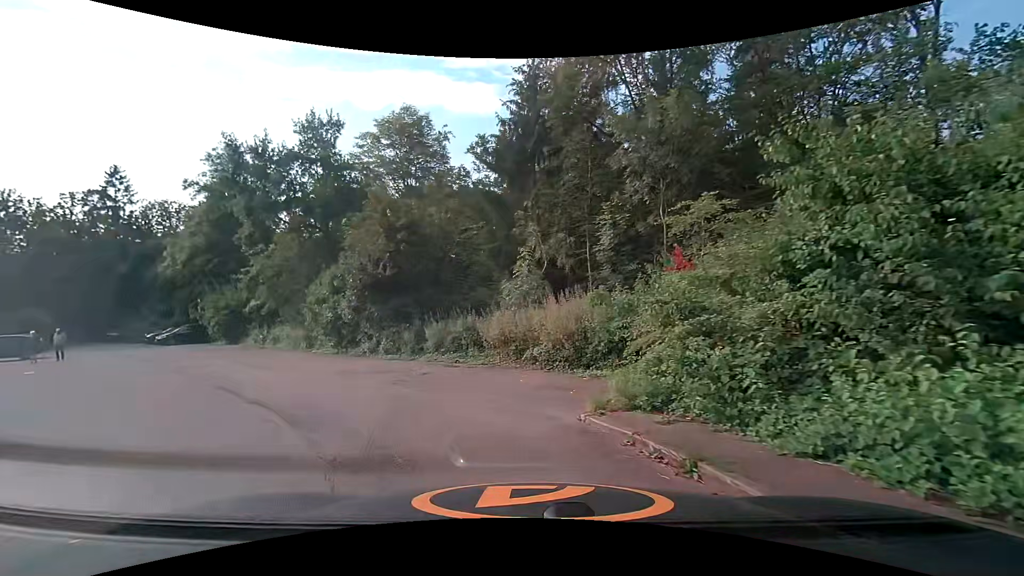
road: service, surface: asphalt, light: Day
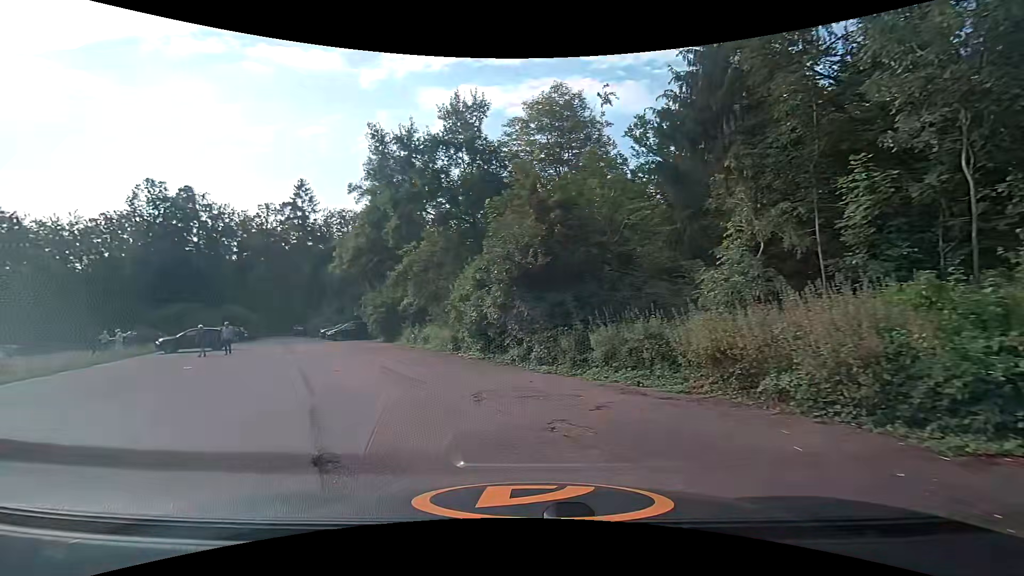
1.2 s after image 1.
(-0.6, +4.4) m; -16°
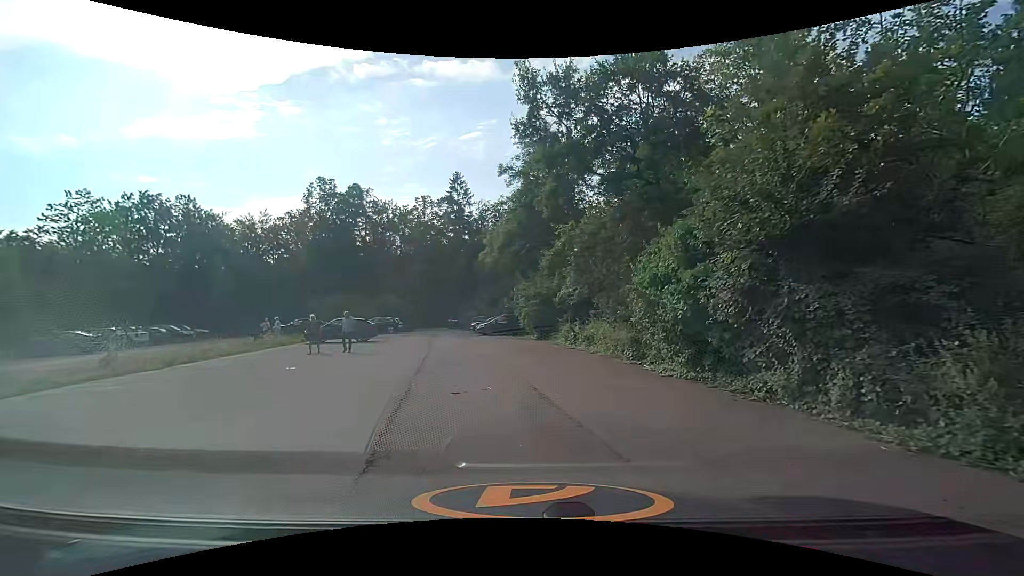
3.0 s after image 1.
(-1.3, +6.7) m; -18°
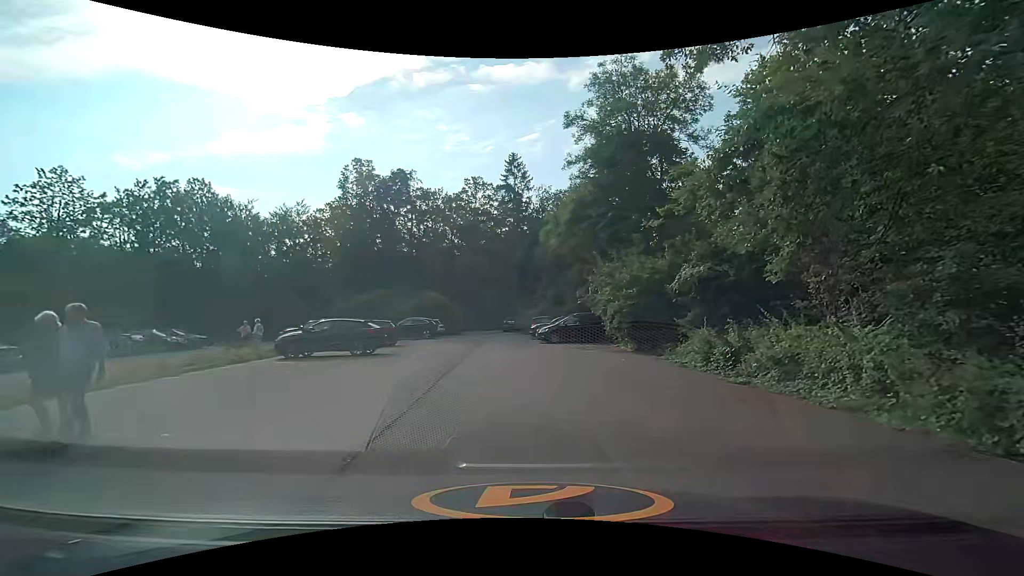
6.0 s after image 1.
(-0.9, +12.0) m; -8°
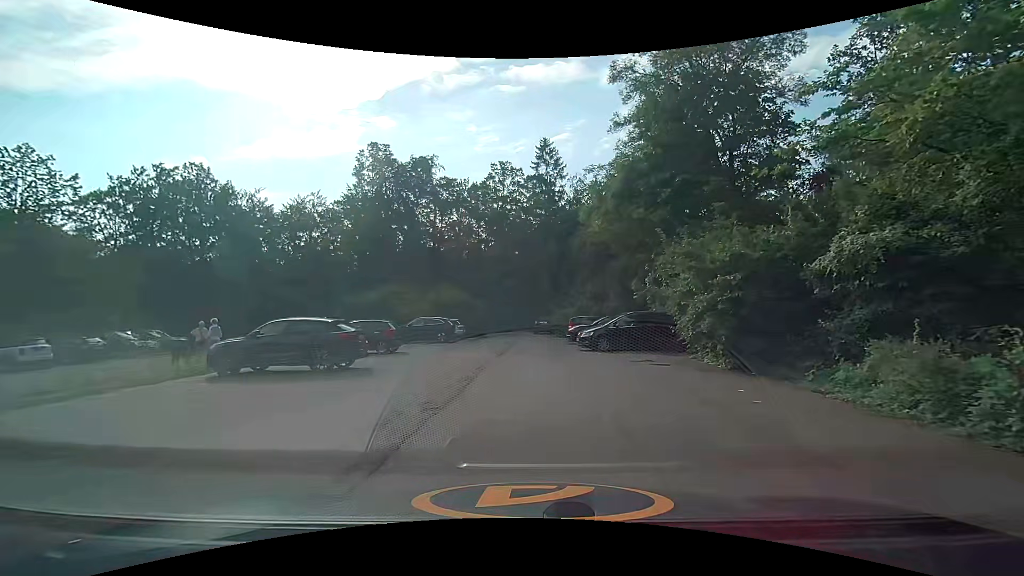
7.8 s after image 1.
(-0.1, +6.7) m; -2°
